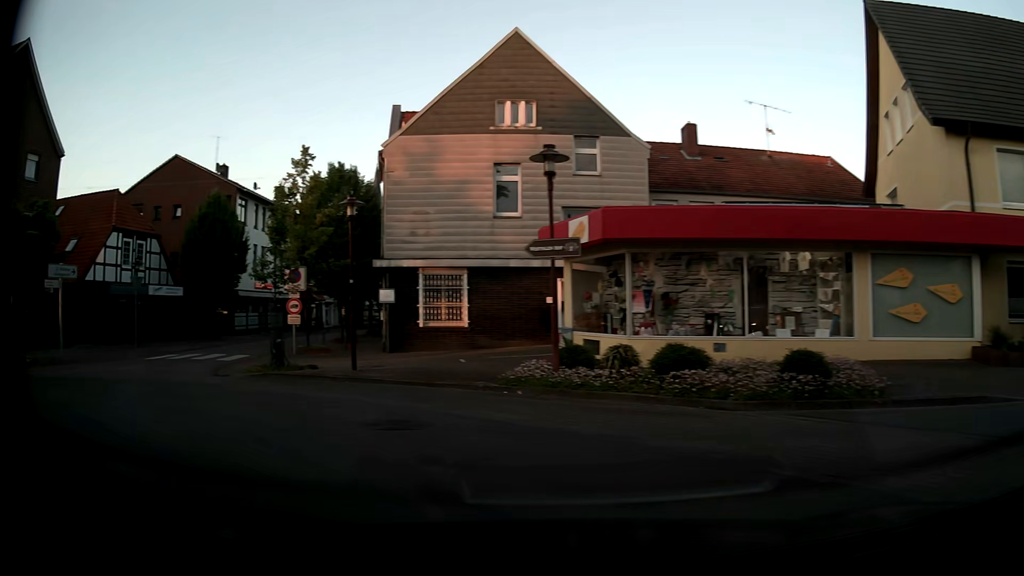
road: tertiary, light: Day
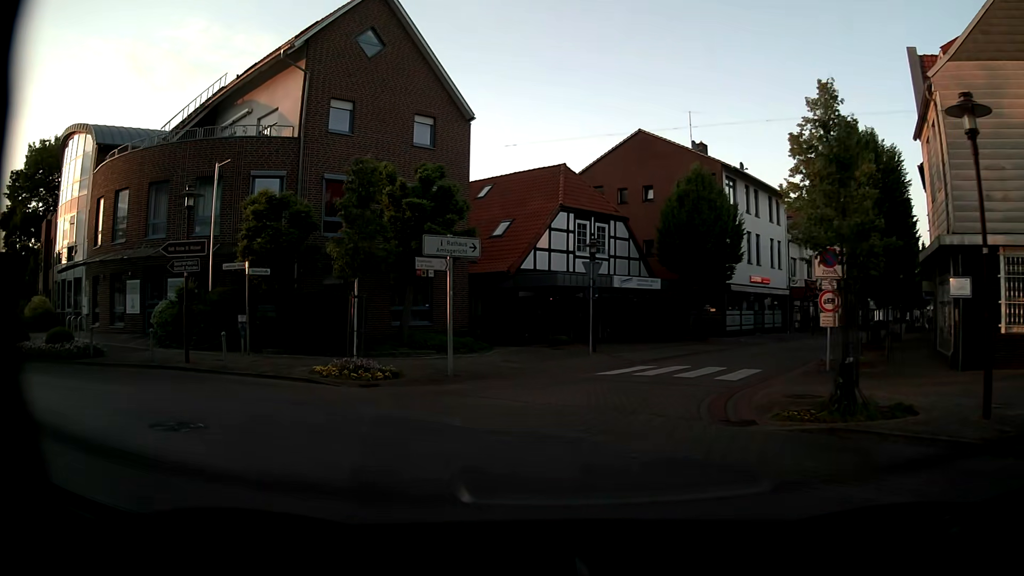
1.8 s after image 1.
(-3.0, +7.3) m; -39°
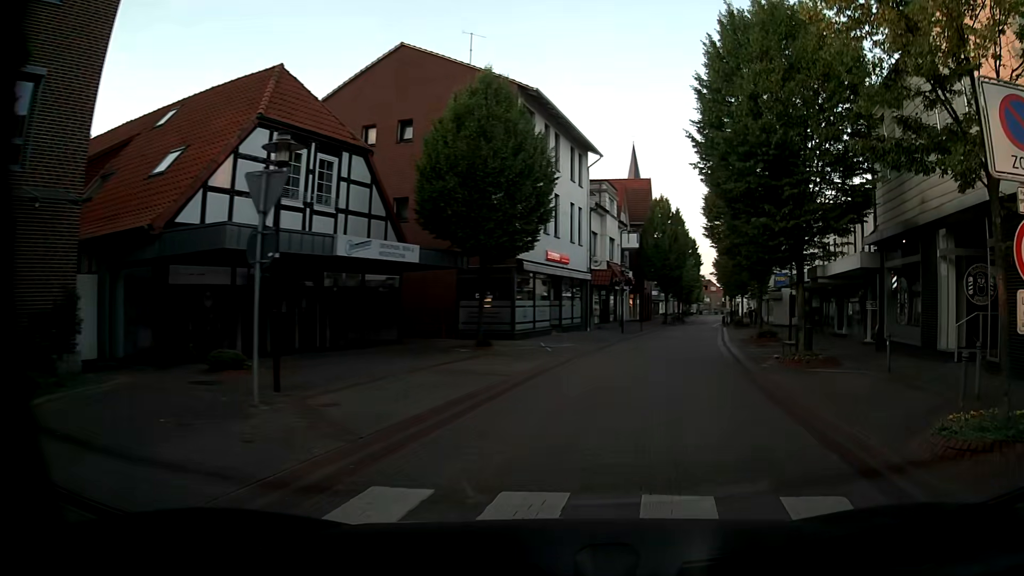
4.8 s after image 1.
(+1.1, +14.1) m; +21°
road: residential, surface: paving_stones
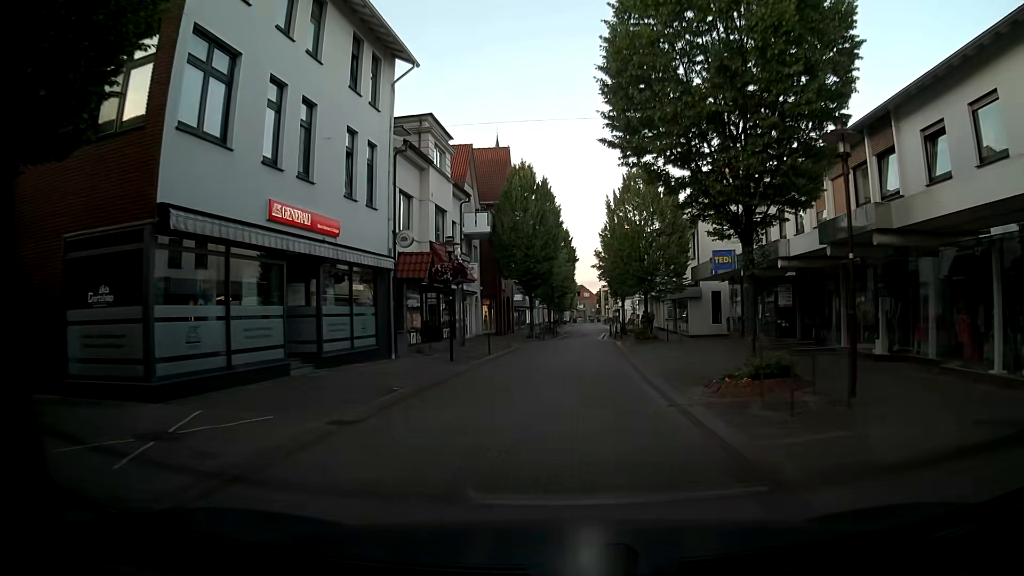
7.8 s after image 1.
(+2.4, +17.0) m; +10°
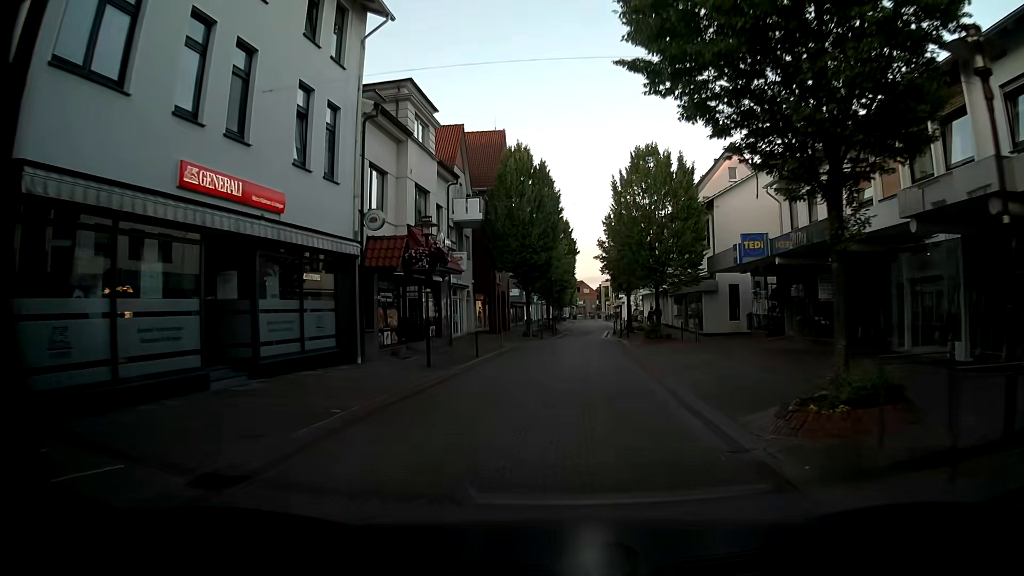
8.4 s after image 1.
(+0.1, +4.0) m; +2°
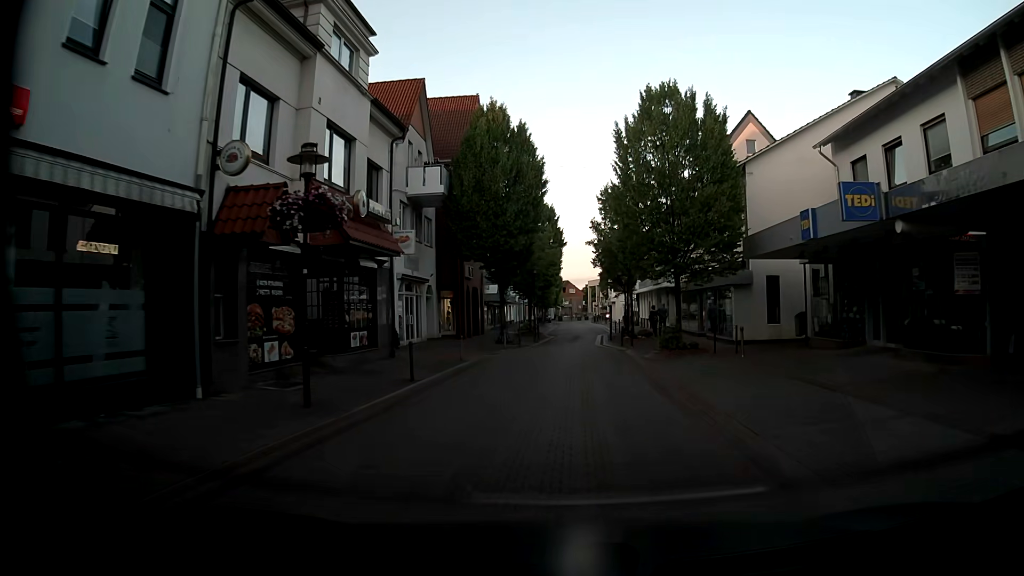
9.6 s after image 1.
(-0.1, +8.4) m; -1°
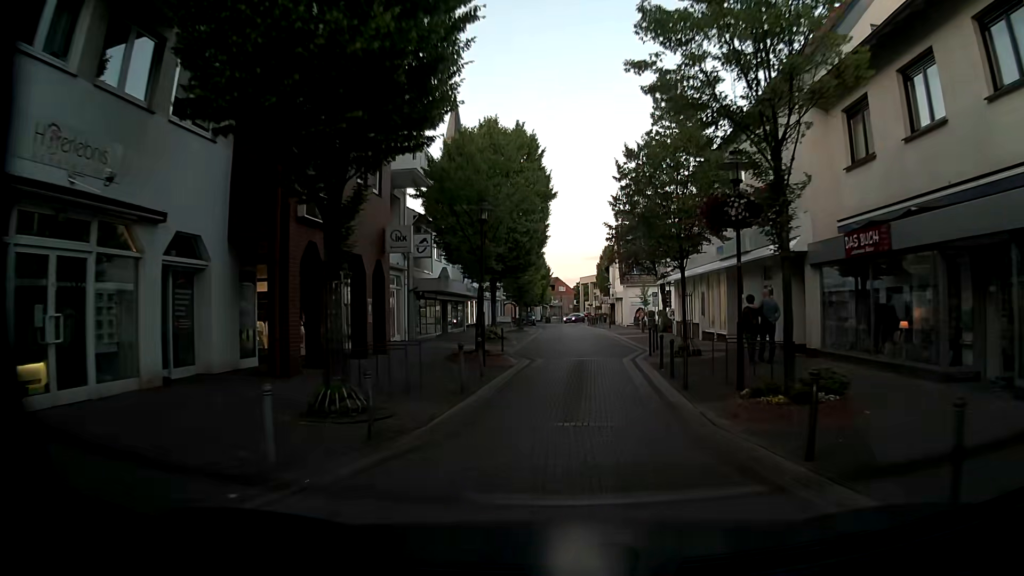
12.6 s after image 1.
(+0.9, +22.5) m; +2°
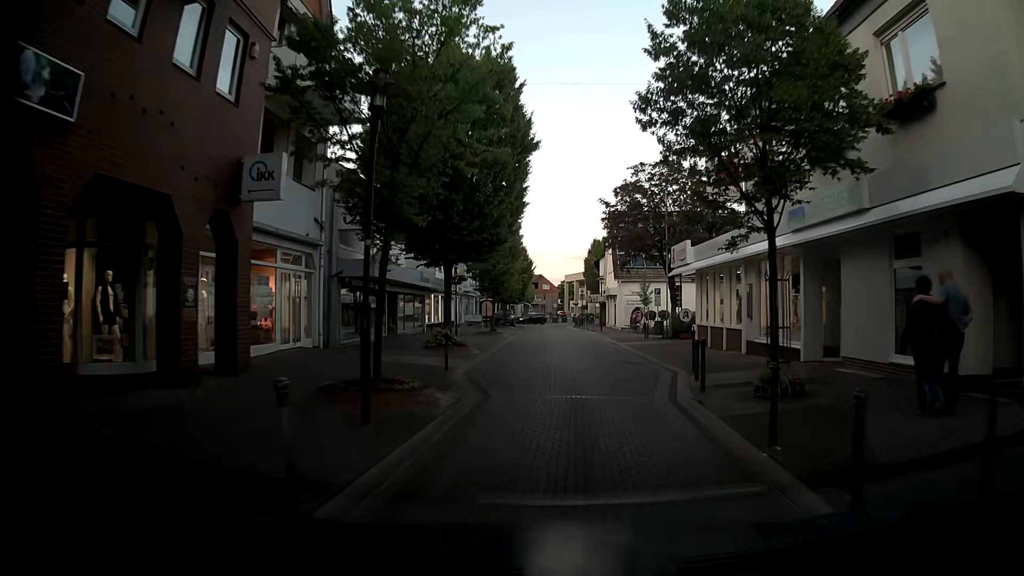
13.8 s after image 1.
(+0.2, +9.4) m; +3°
(0, +10) (0, +20) (0, +30) (0, +40) (-1, +50) (-2, +60) (-2, +70) (-2, +80) (0, +90) (+3, +99) m
